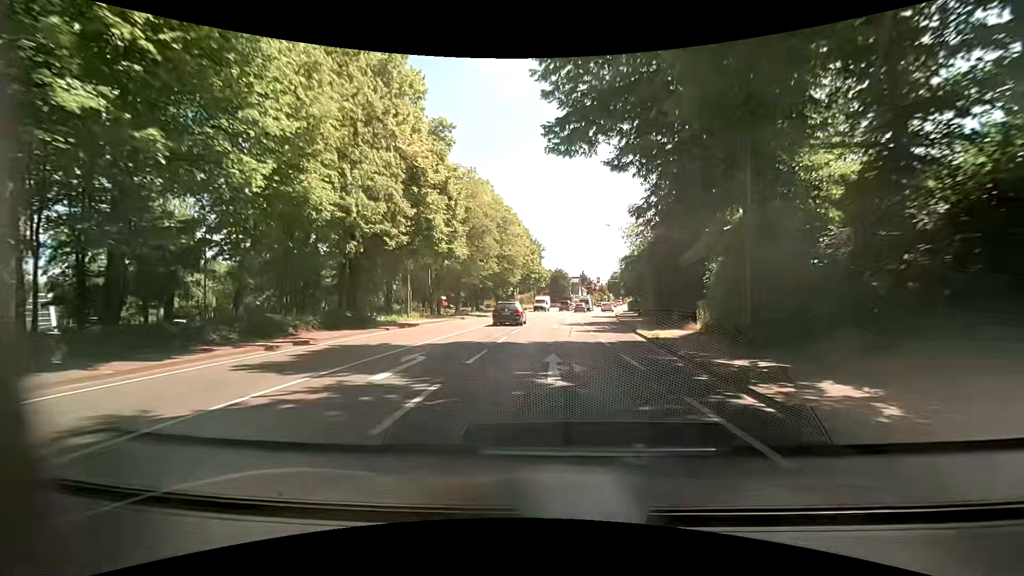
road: primary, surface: asphalt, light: Day
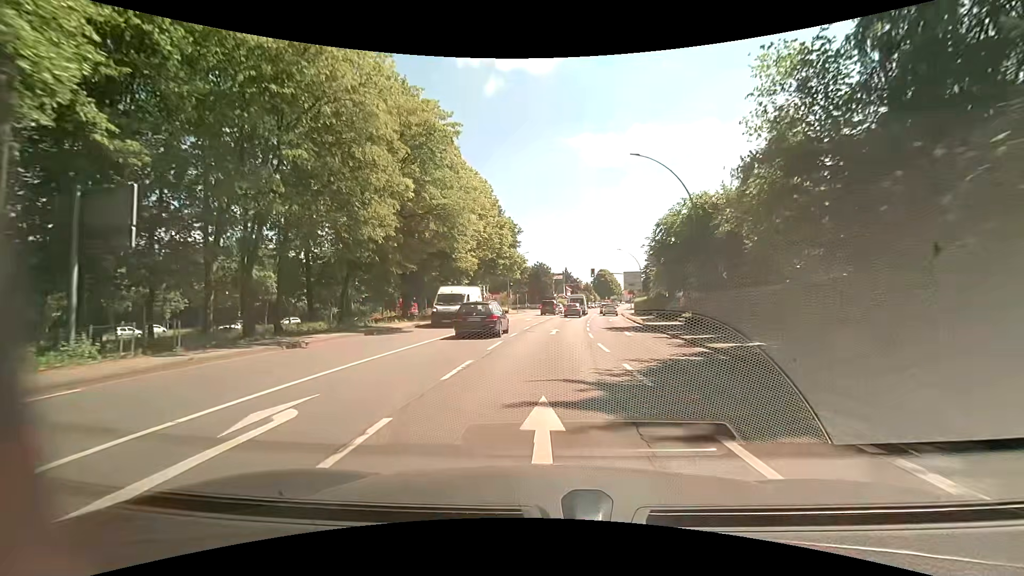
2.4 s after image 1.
(+0.3, +26.2) m; +3°
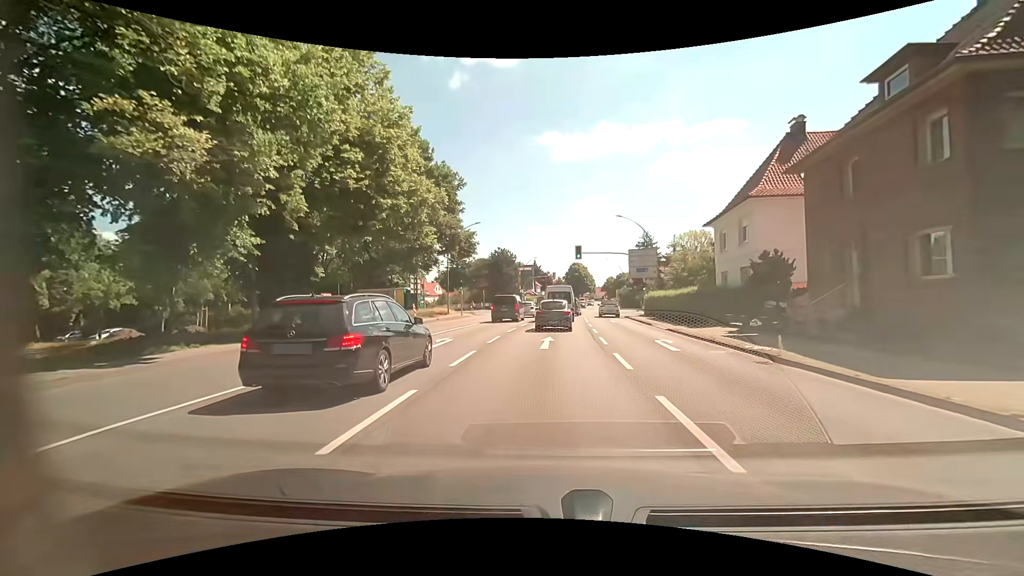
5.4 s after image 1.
(+0.4, +27.8) m; +2°
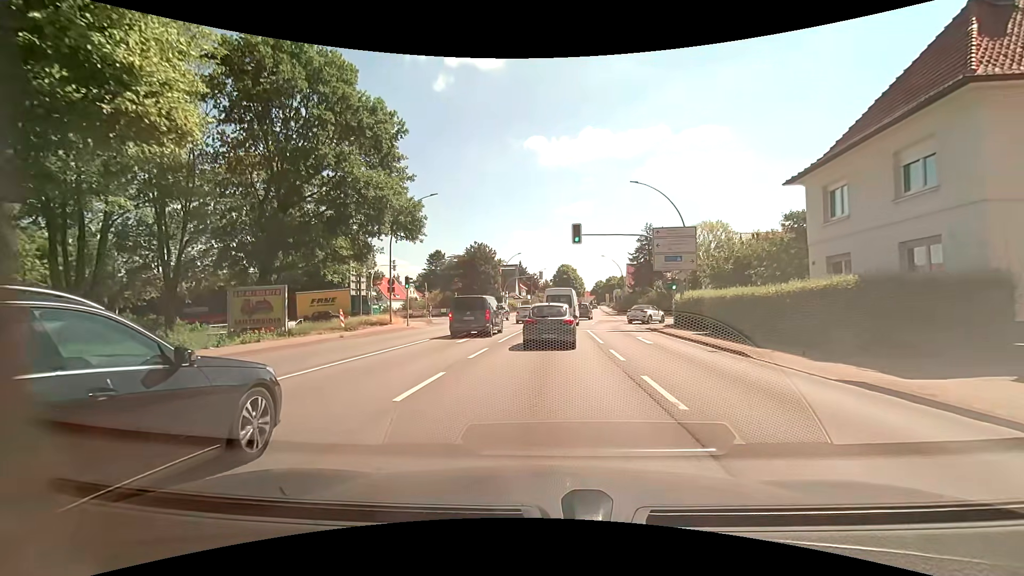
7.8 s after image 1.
(+0.4, +15.2) m; +2°
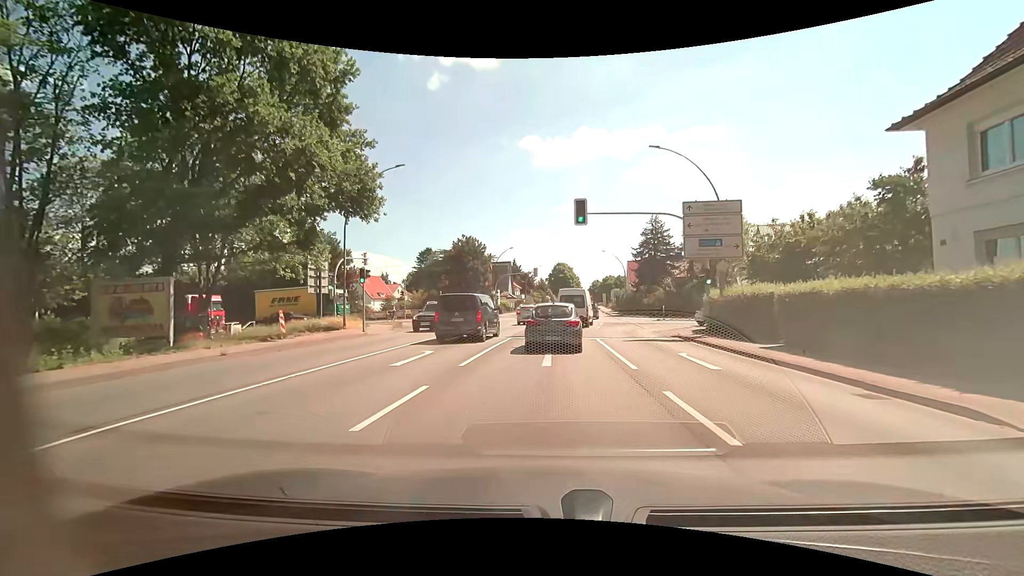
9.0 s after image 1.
(0.0, +7.8) m; 0°
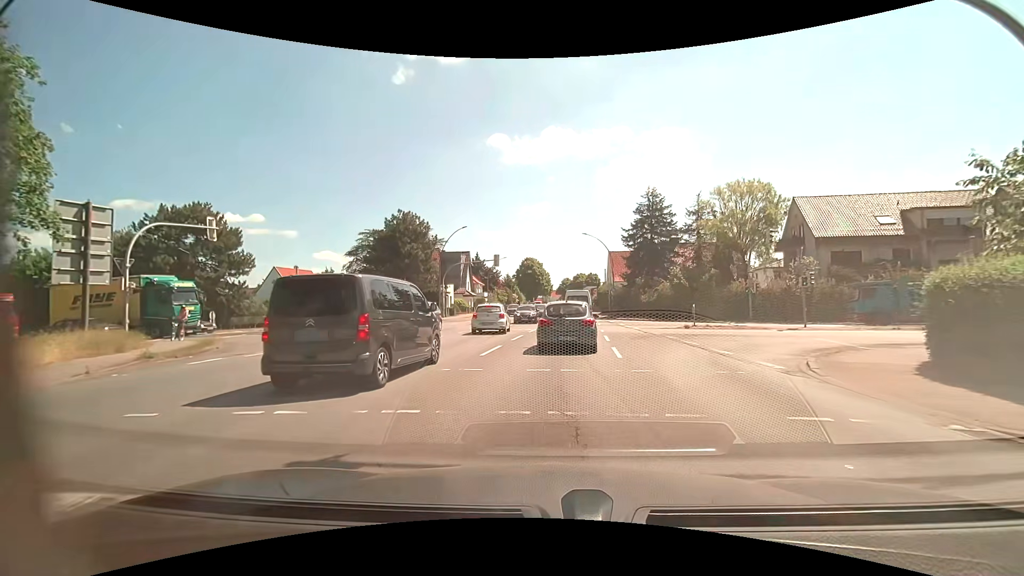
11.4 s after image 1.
(+0.5, +18.4) m; +4°
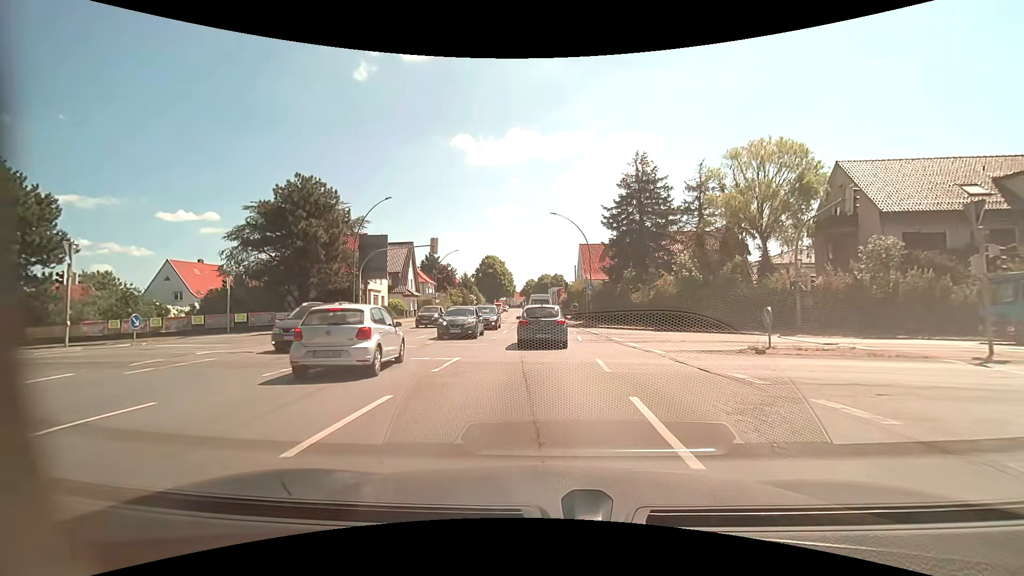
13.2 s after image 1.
(+0.5, +14.8) m; +3°
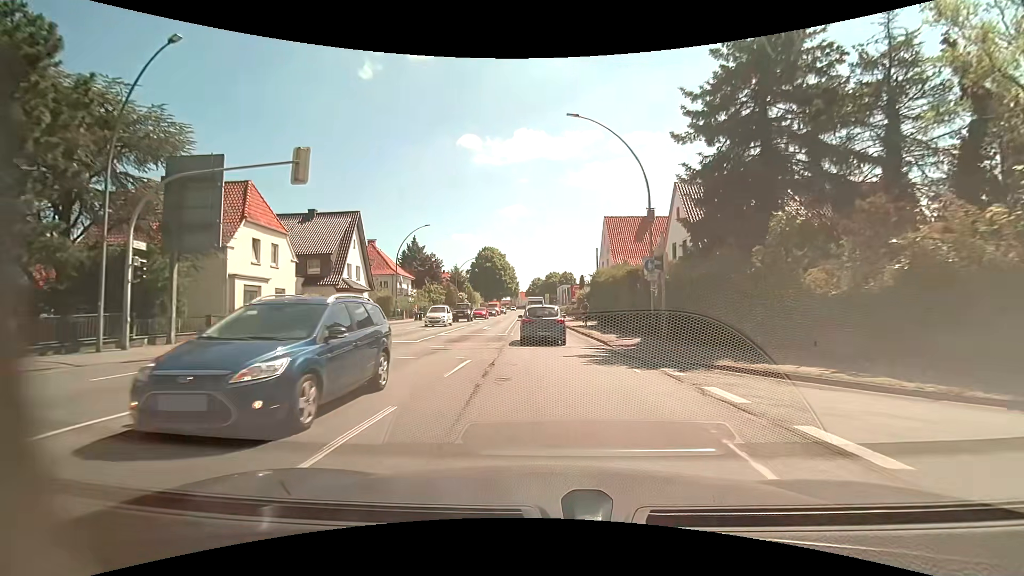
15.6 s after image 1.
(+0.1, +23.5) m; 0°
(0, +10) (0, +20) (0, +30) (-1, +40) (-1, +50) (-1, +60) (-2, +70) (-2, +80) (-3, +90) (-3, +100) m
